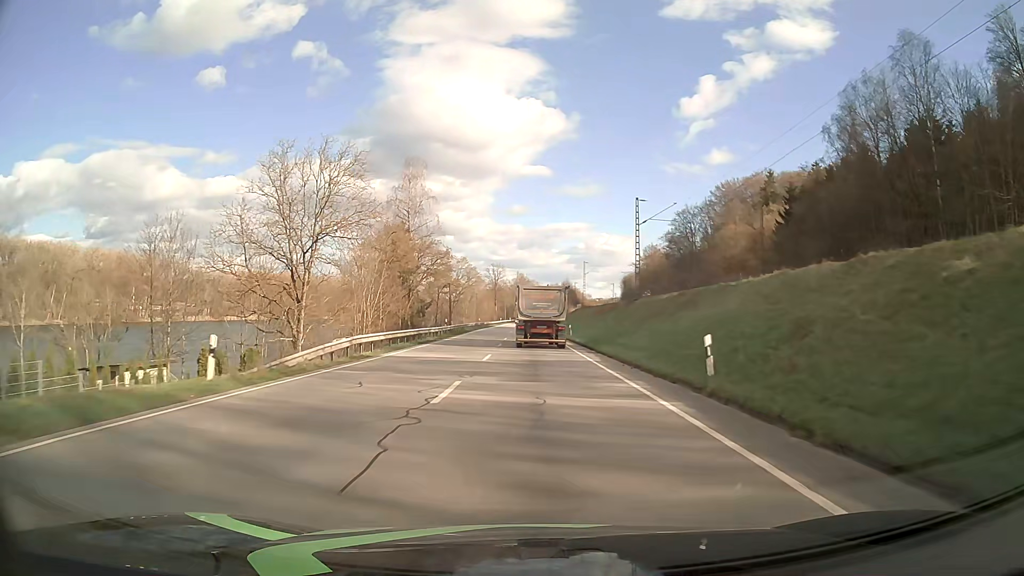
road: primary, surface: asphalt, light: Day
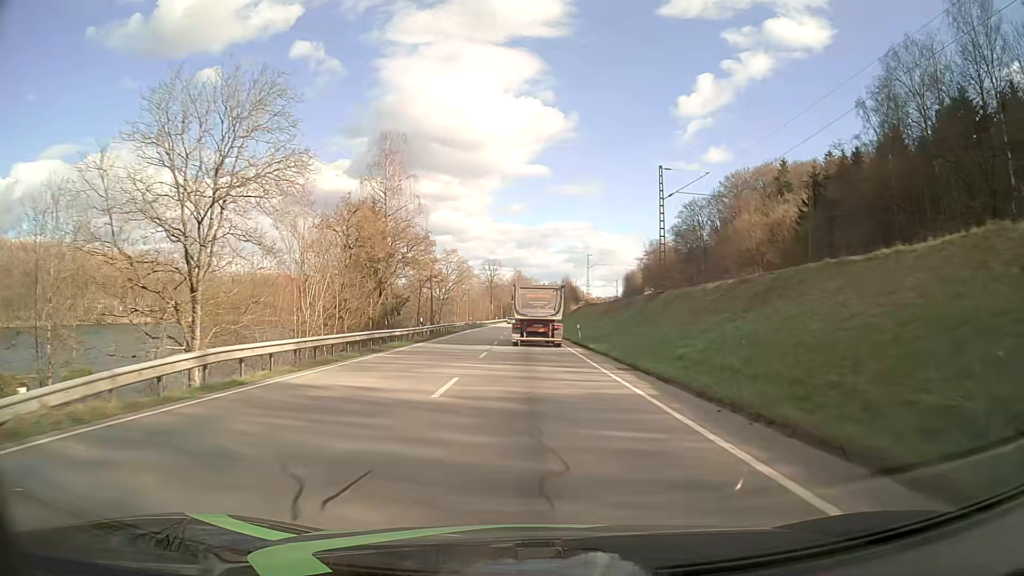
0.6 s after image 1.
(0.0, +11.5) m; 0°
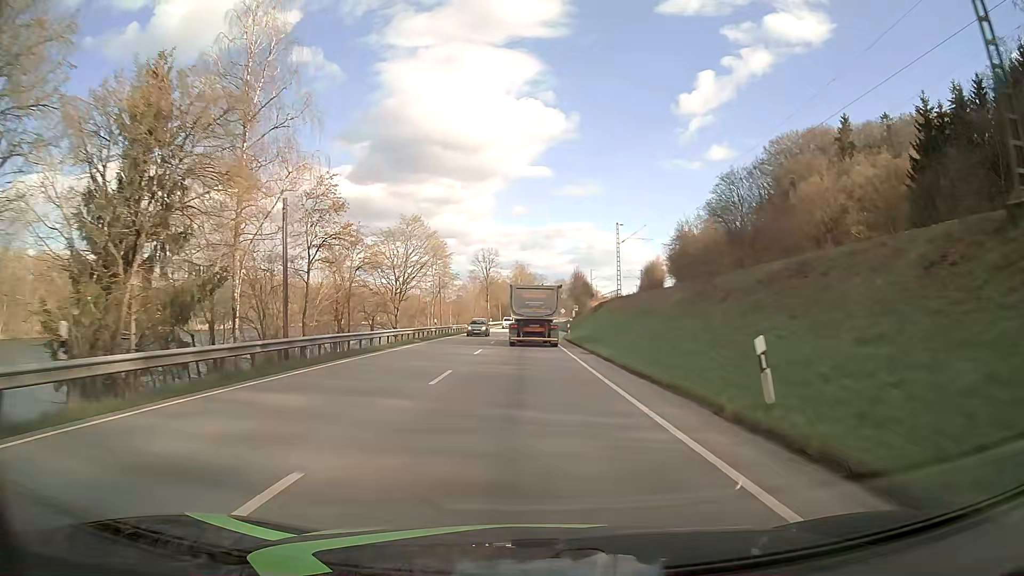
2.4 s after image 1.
(-0.1, +34.5) m; 0°
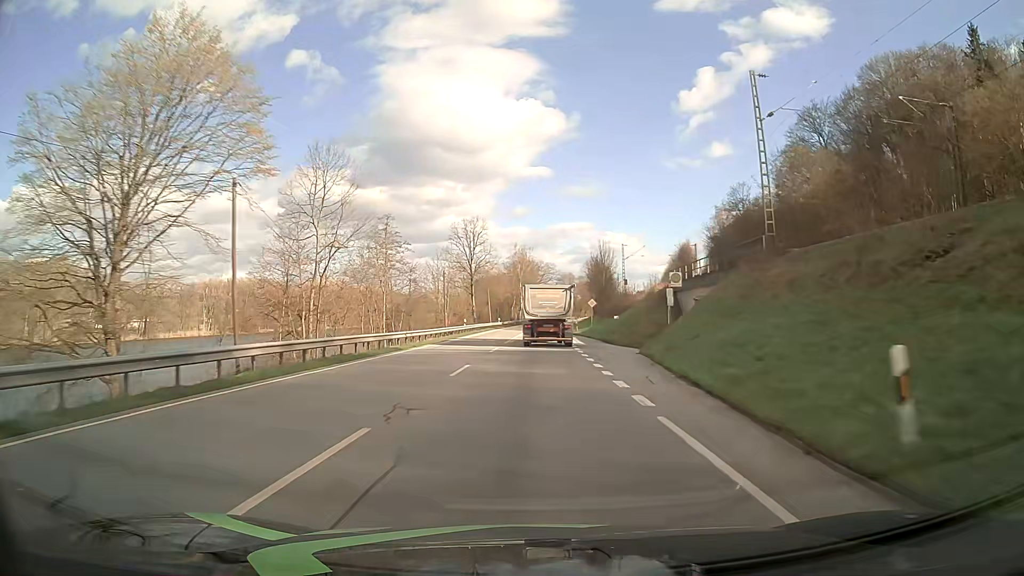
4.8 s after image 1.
(-0.4, +46.7) m; 0°
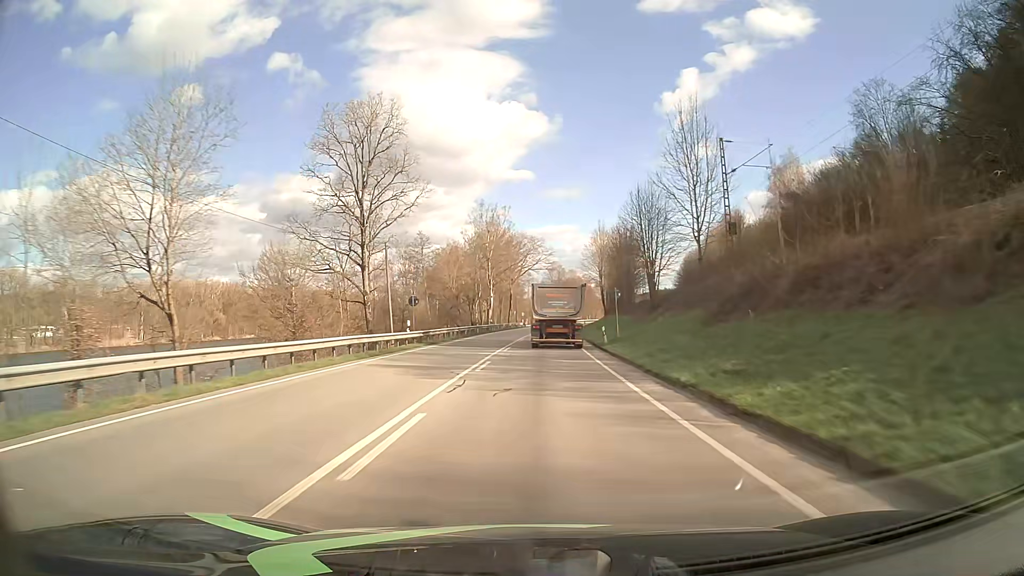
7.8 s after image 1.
(+0.7, +60.0) m; +1°
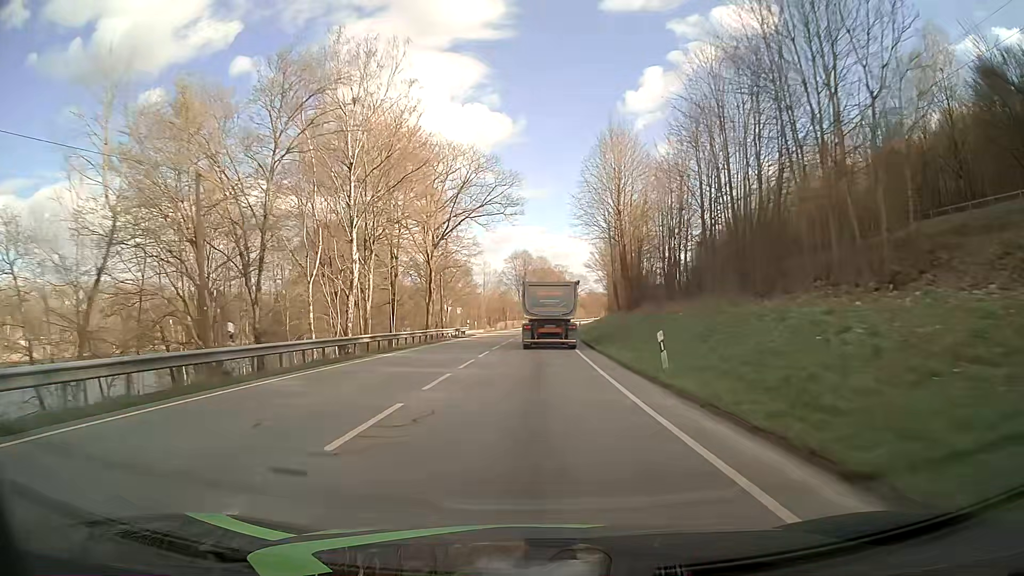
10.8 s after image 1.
(+1.6, +60.0) m; +3°
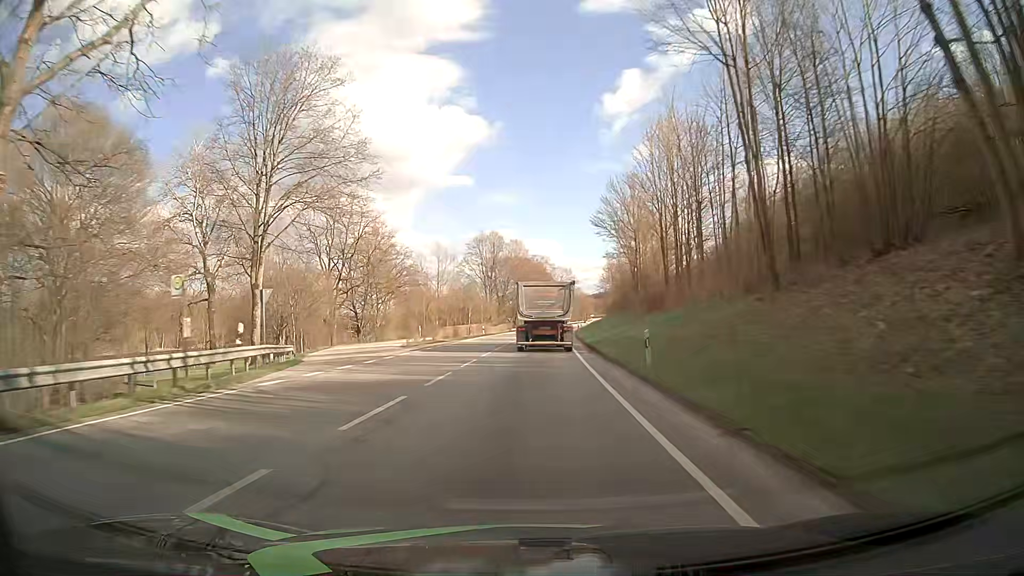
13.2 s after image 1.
(+0.8, +47.6) m; +2°
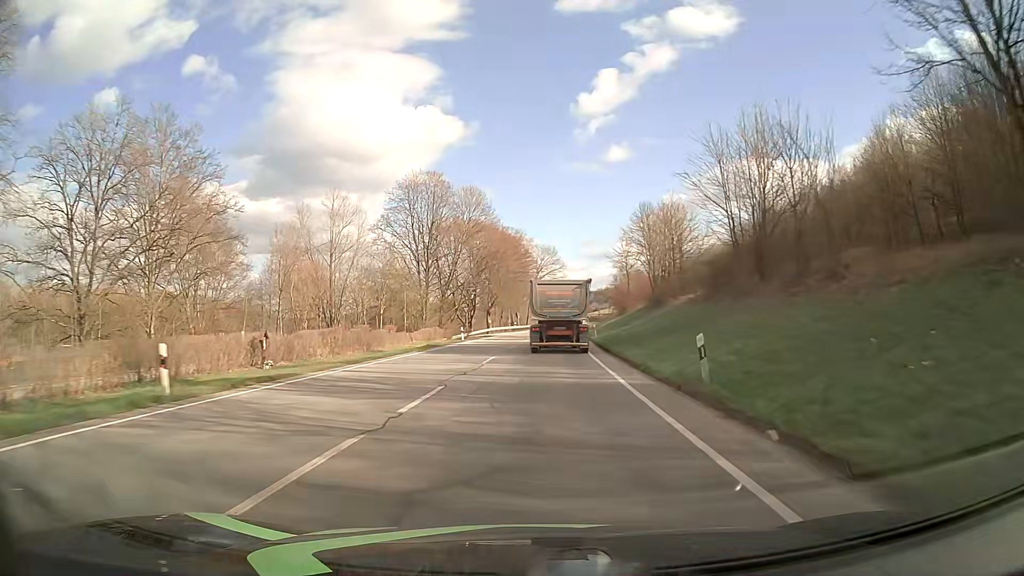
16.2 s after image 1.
(+1.3, +59.5) m; +2°
(0, +10) (0, +20) (0, +30) (+1, +40) (+1, +50) (+2, +60) (+2, +70) (+3, +80) (+4, +90) (+4, +100) m
